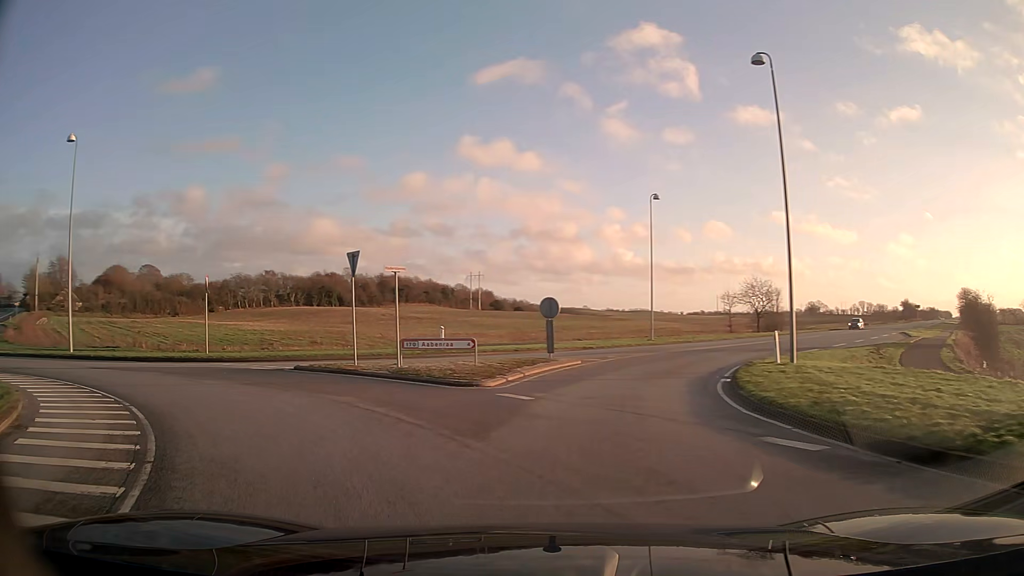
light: Day
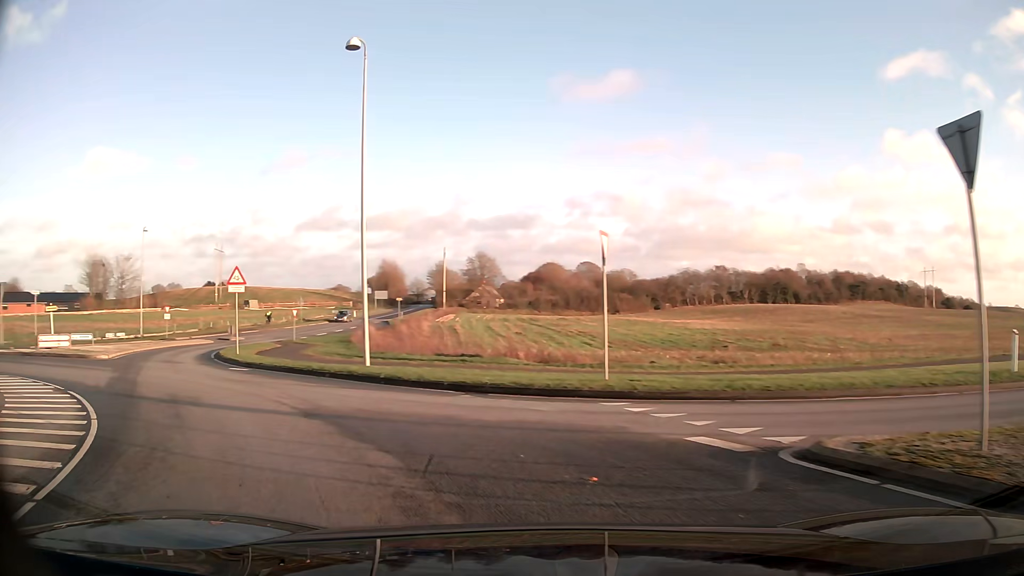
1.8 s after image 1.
(-4.1, +12.1) m; -39°
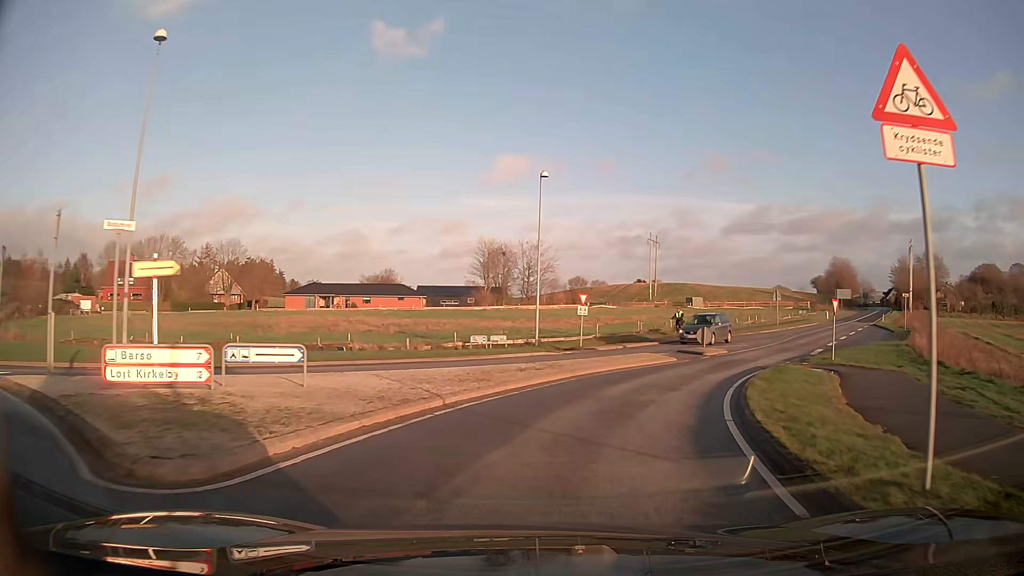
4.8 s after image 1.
(-10.6, +20.1) m; -36°
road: tertiary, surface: asphalt
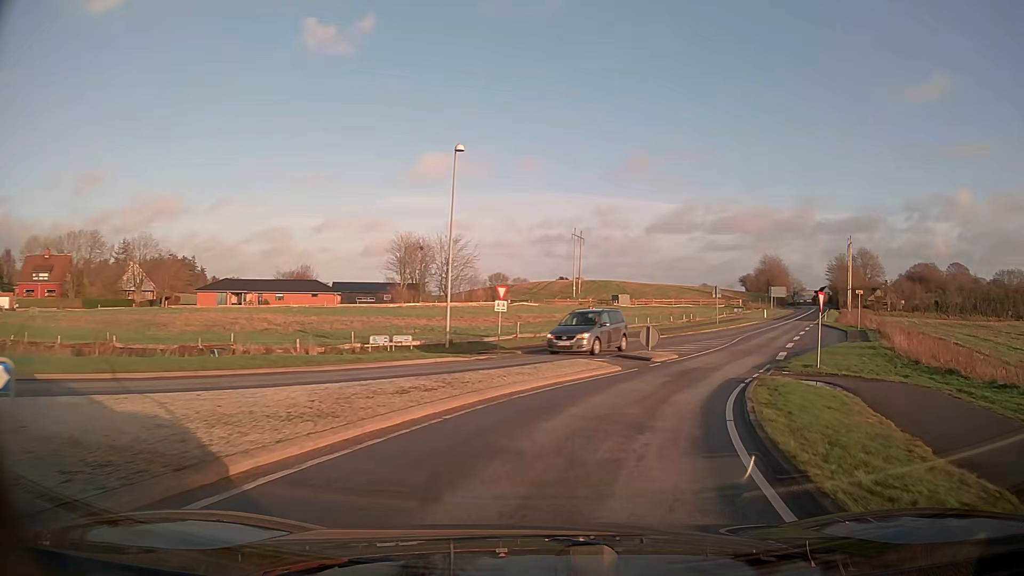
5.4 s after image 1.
(+0.3, +5.3) m; +7°
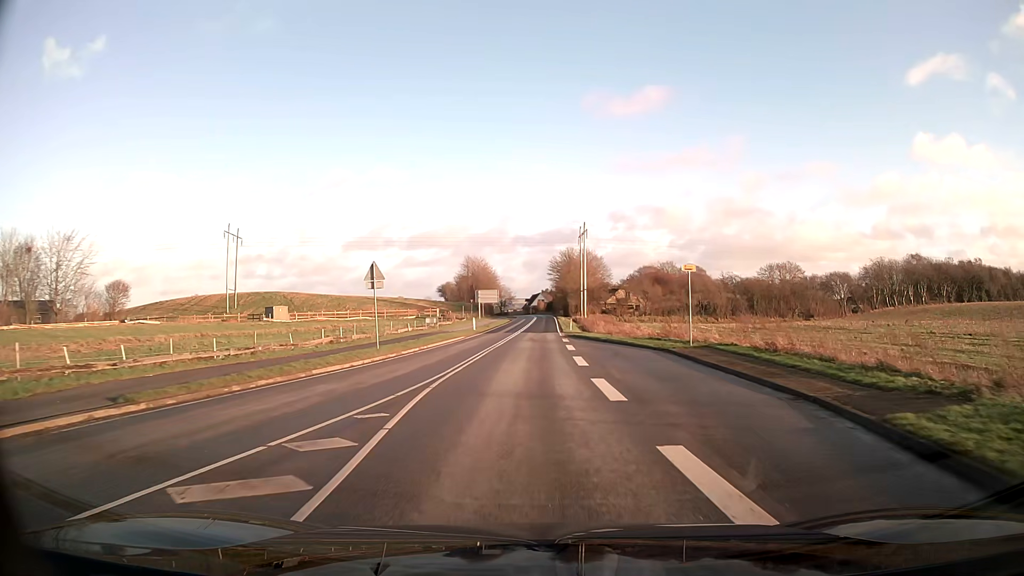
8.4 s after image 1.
(+8.9, +29.2) m; +25°
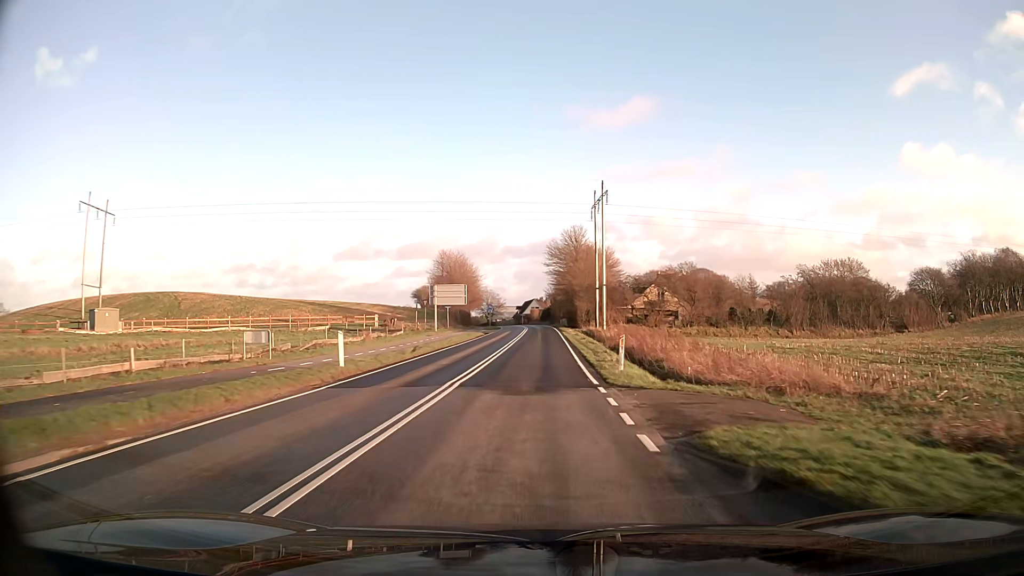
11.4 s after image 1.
(+0.2, +37.5) m; +1°
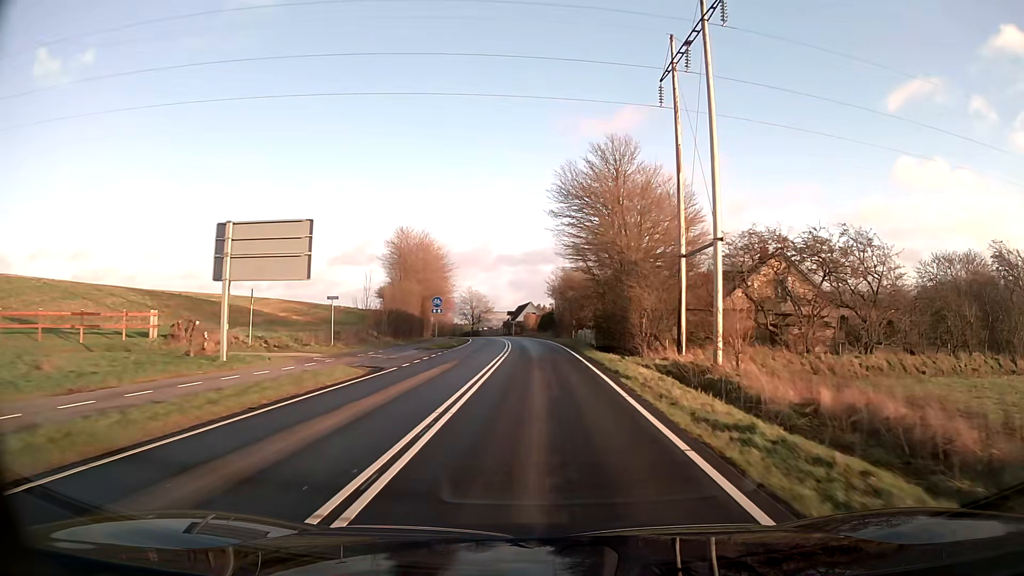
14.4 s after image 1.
(0.0, +42.1) m; 0°
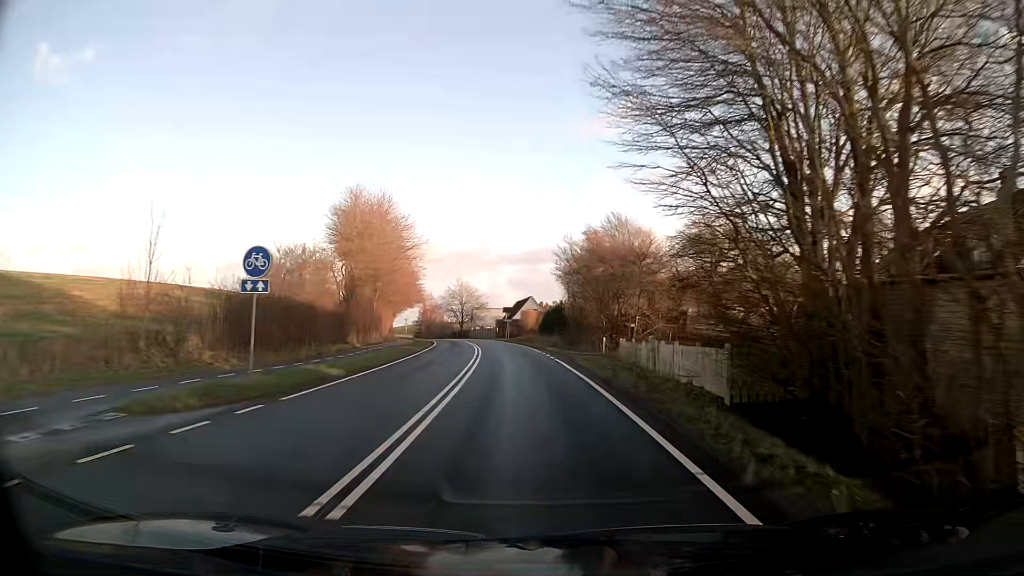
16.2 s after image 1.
(+0.1, +26.8) m; 0°
(0, +10) (-1, +20) (-1, +30) (-2, +40) (-3, +50) (-5, +60) (-6, +70) (-8, +79) (-10, +89) (-12, +99) m
